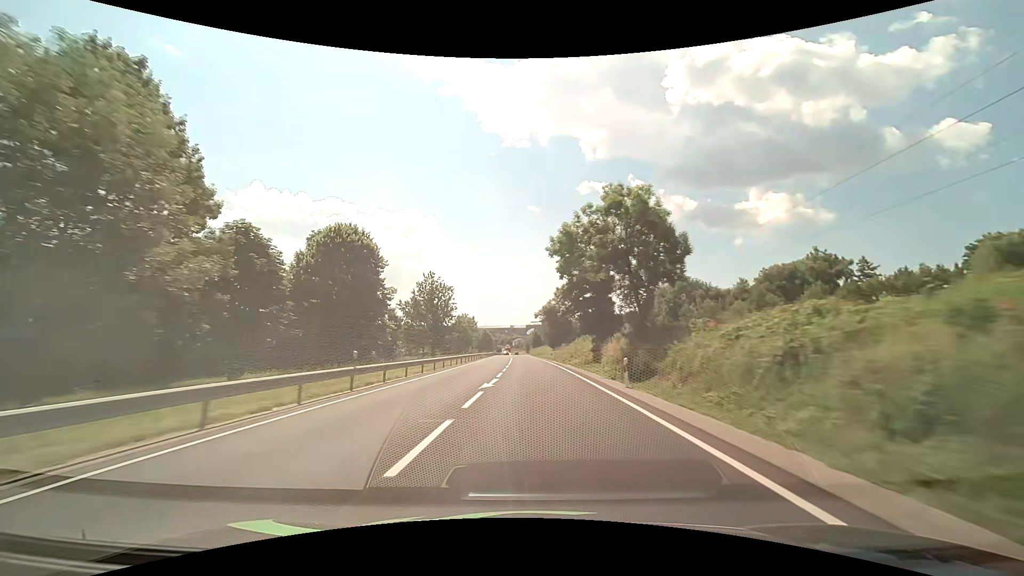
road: primary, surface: asphalt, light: Day
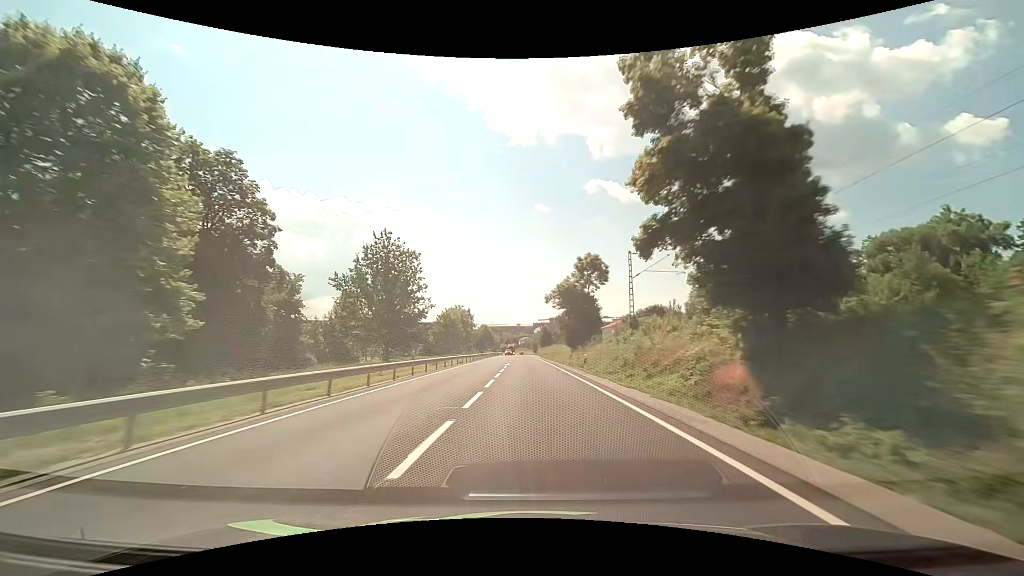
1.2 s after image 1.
(-0.4, +30.2) m; -1°
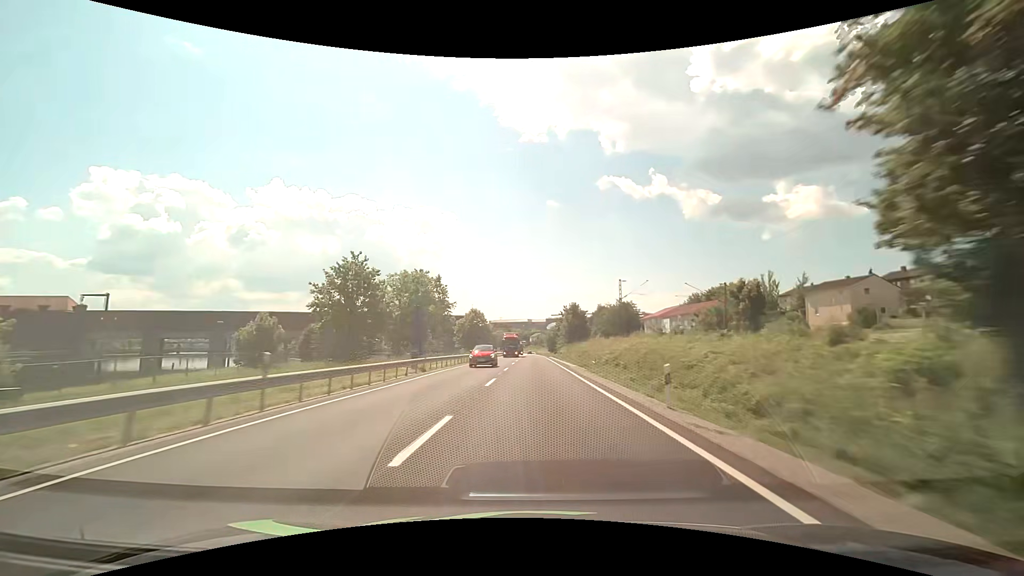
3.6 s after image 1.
(-0.9, +60.2) m; -1°
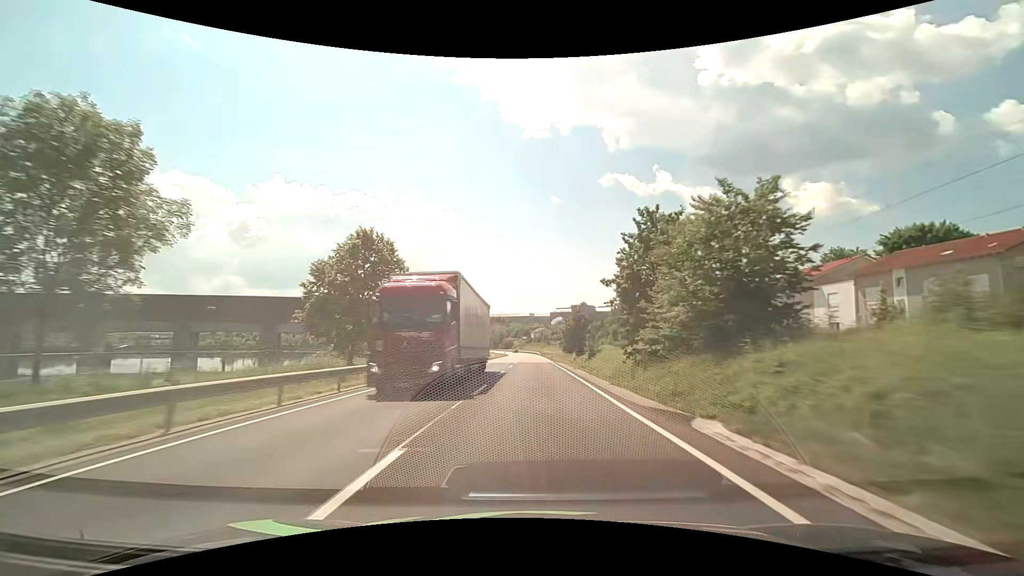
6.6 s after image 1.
(+0.2, +75.4) m; 0°
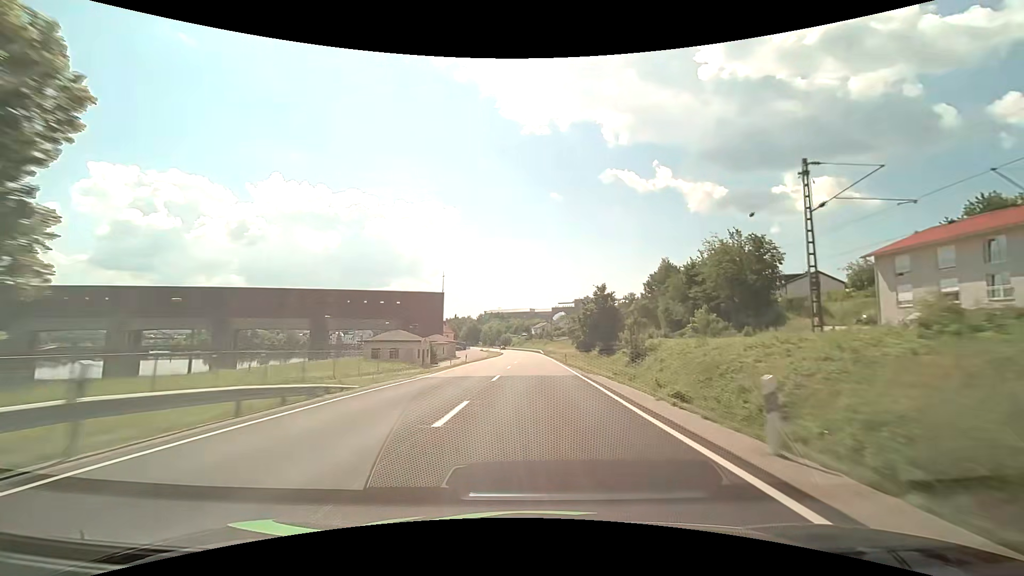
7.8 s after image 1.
(+0.1, +30.2) m; 0°
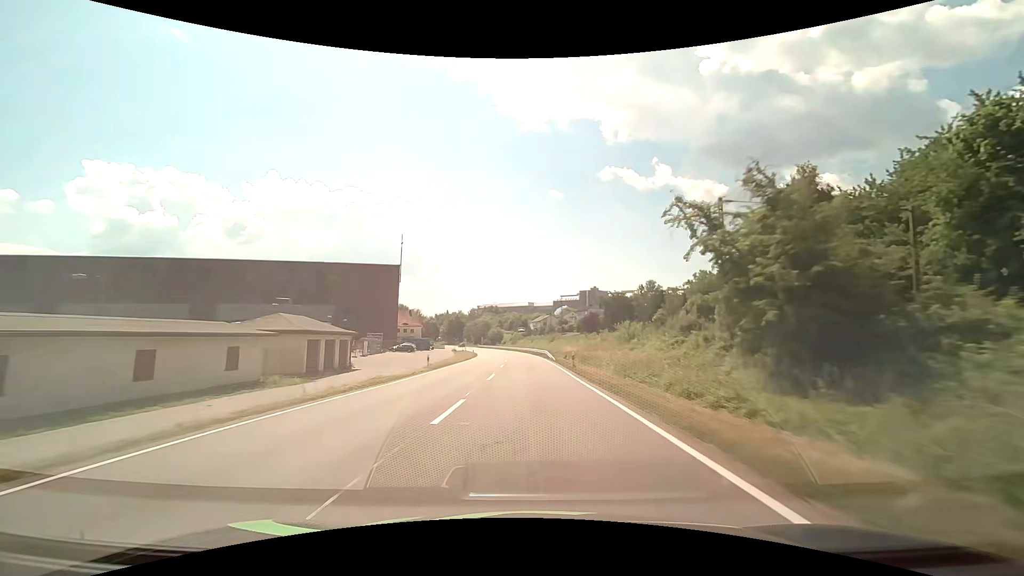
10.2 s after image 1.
(+0.2, +59.8) m; 0°
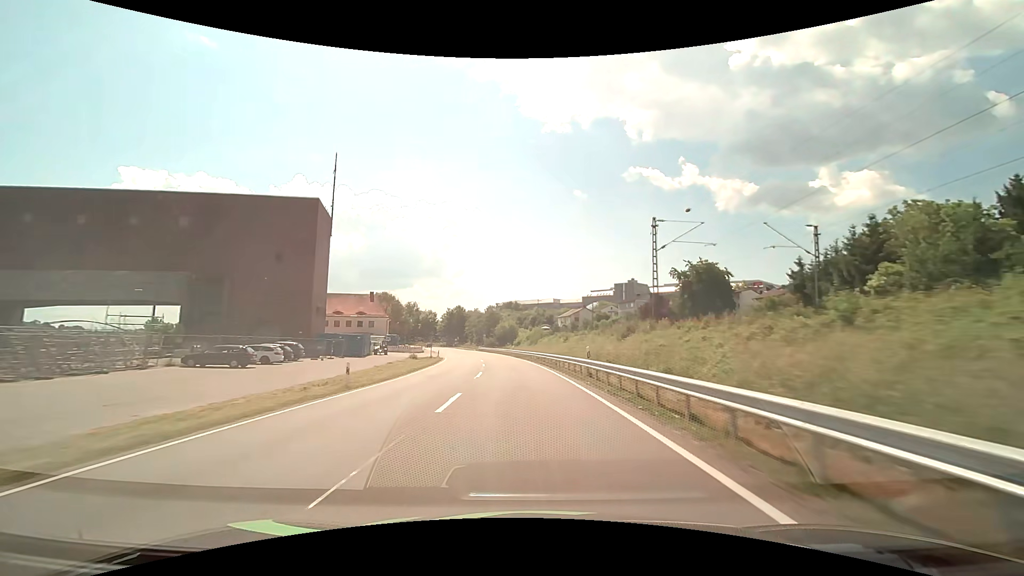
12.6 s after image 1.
(-0.9, +58.5) m; -2°
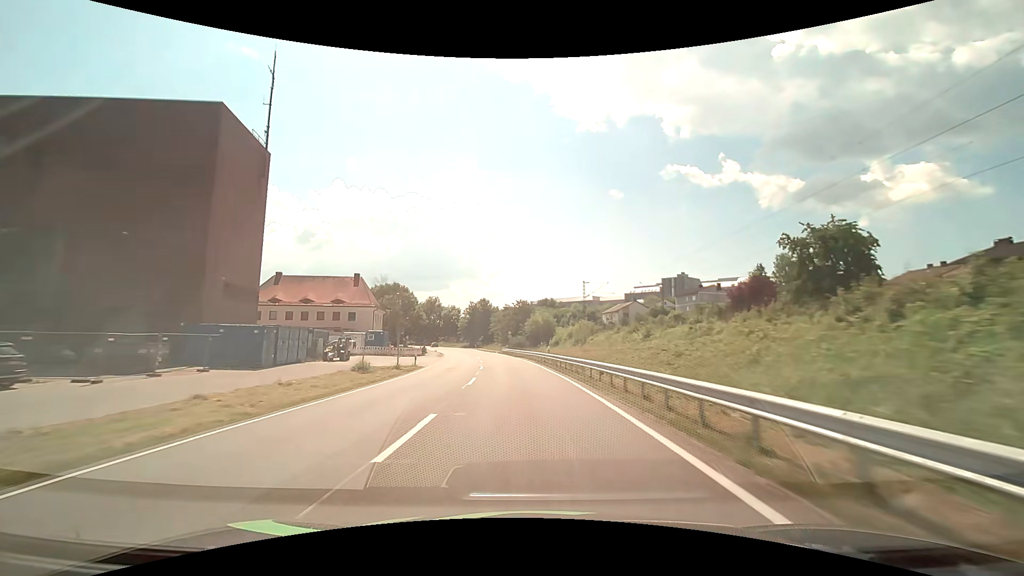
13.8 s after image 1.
(-1.0, +28.6) m; -4°
(0, +10) (-1, +20) (-1, +30) (-2, +40) (-3, +50) (-4, +60) (-6, +70) (-8, +80) (-10, +89) (-12, +99) m
